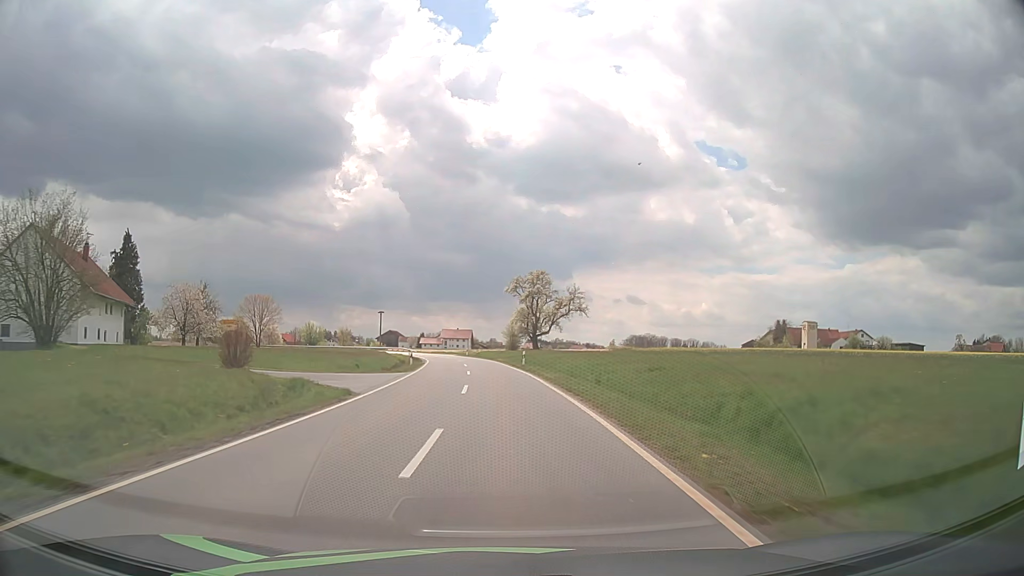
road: tertiary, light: Day
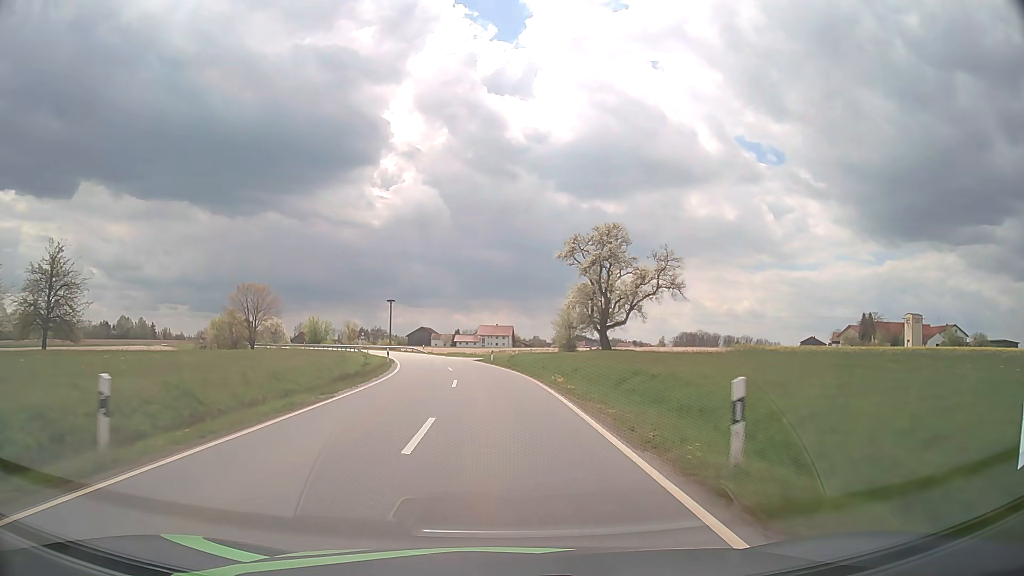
(-0.6, +35.3) m; -3°
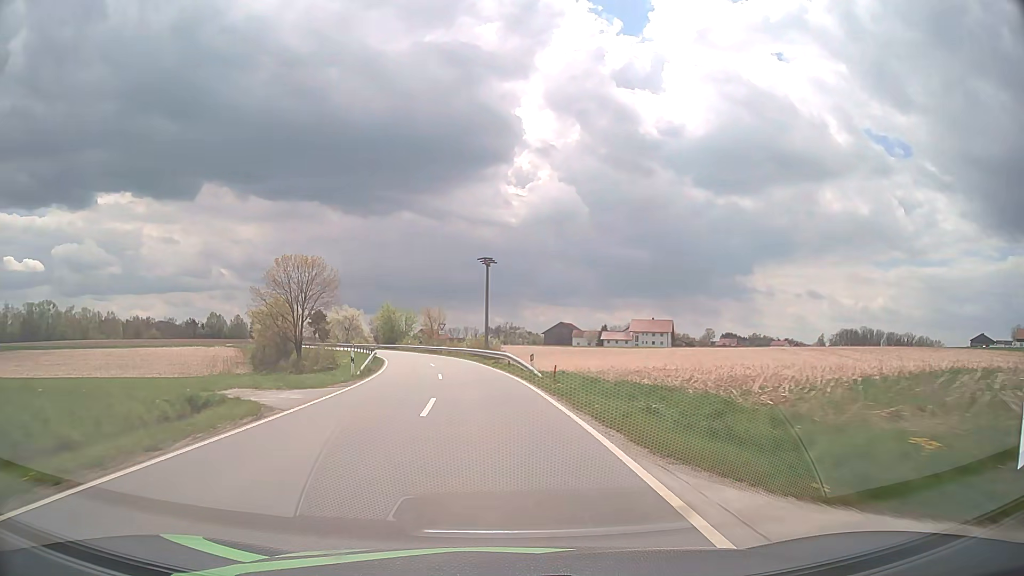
(-5.4, +56.7) m; -12°
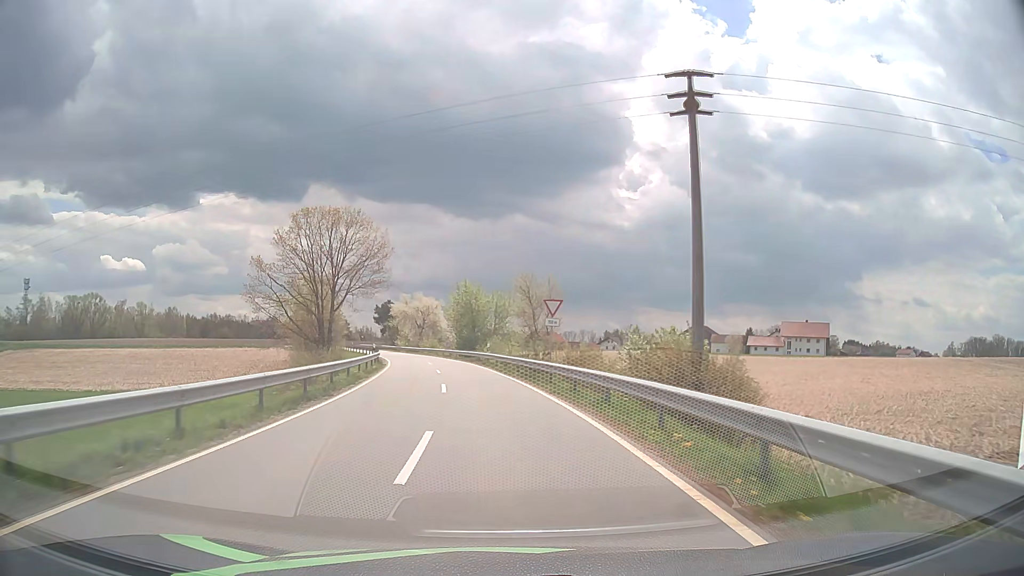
(-3.7, +42.1) m; -10°
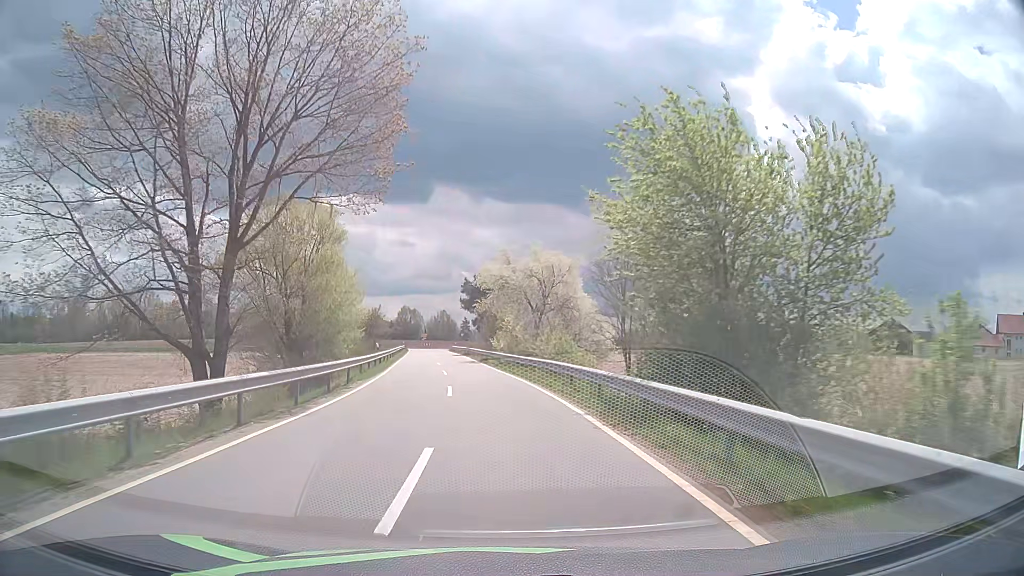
(-5.0, +50.3) m; -11°
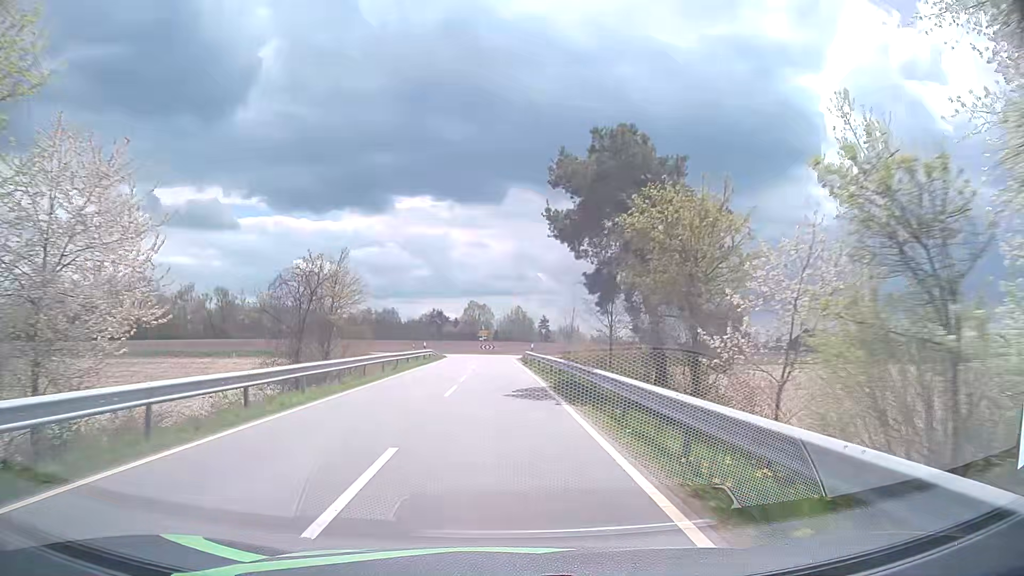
(-3.4, +47.1) m; -7°
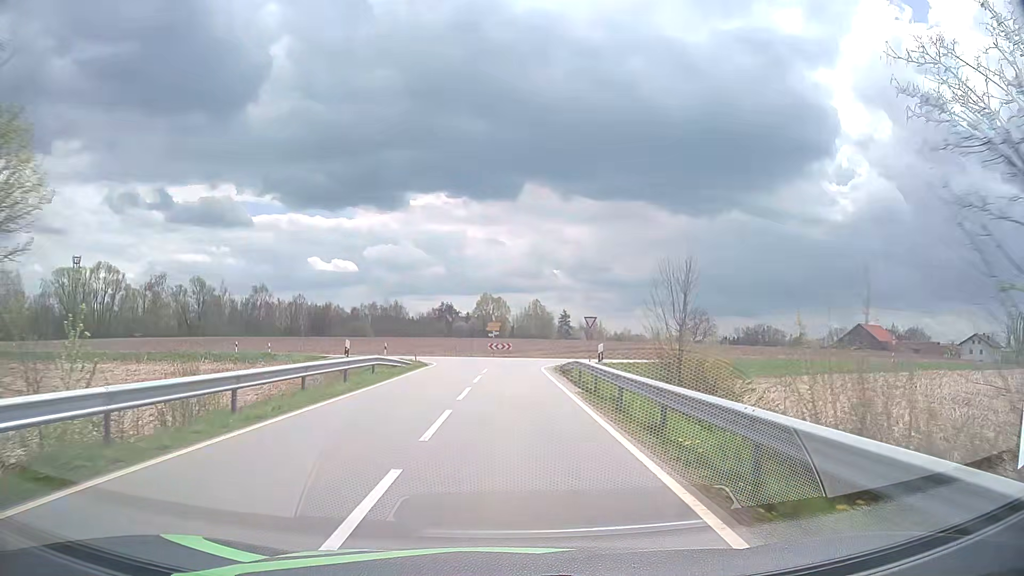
(-0.3, +25.4) m; -1°
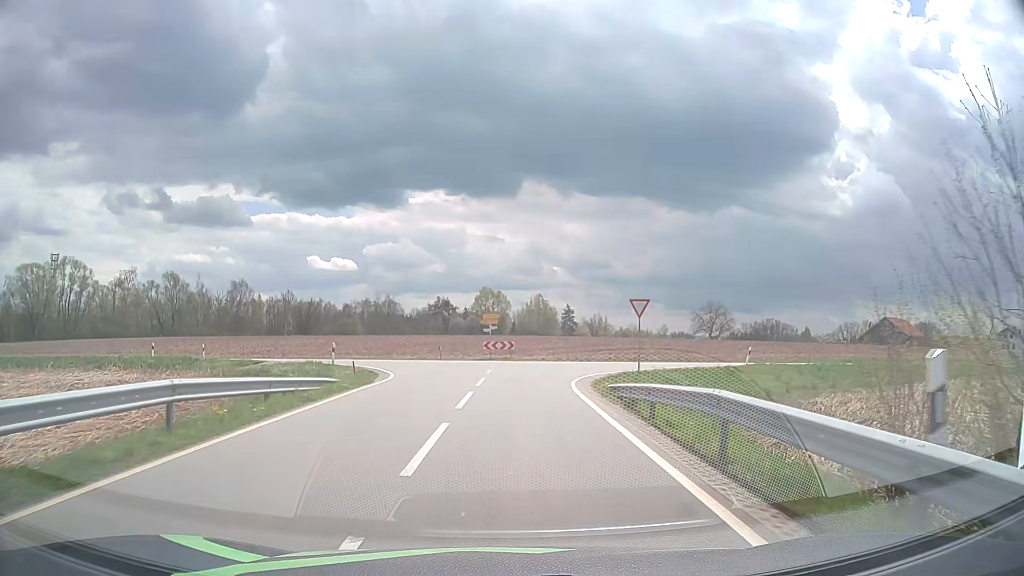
(-0.1, +14.4) m; 0°
(0, +10) (0, +20) (+3, +29) (+11, +36) (+20, +39) (+30, +40) (+40, +41) (+50, +43) (+59, +46) (+69, +50) m
